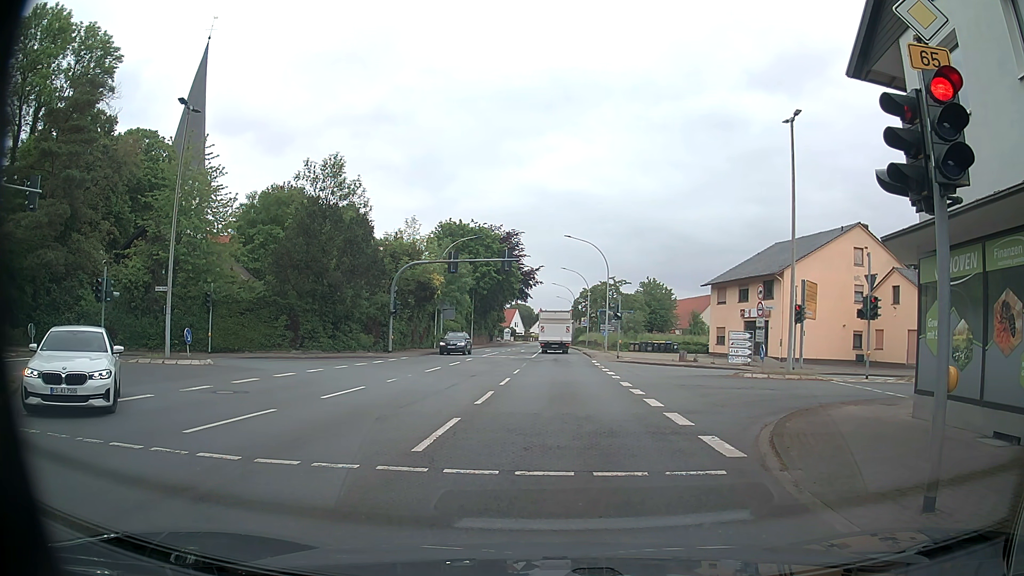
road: primary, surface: asphalt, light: Day
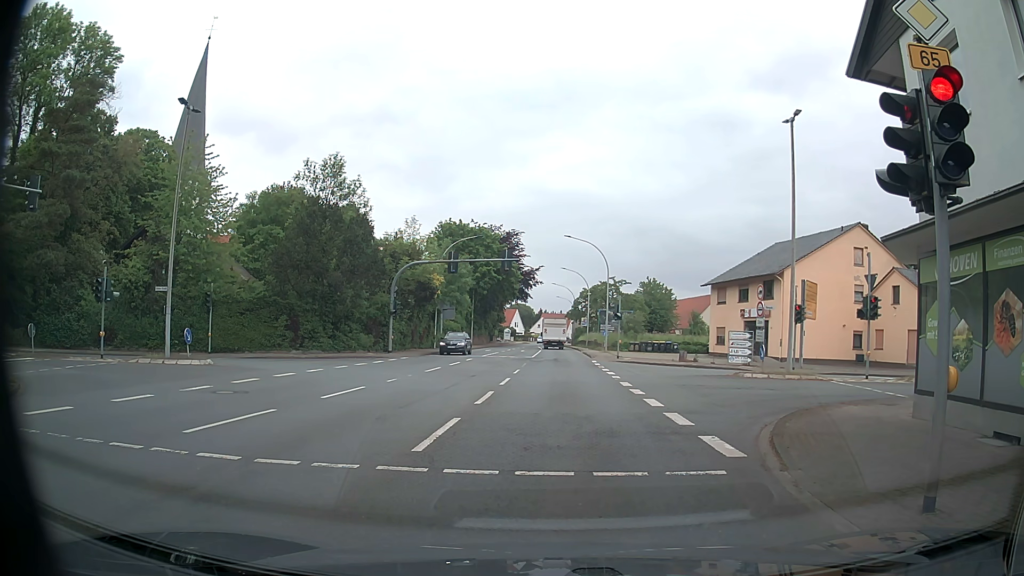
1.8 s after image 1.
(0.0, 0.0) m; 0°
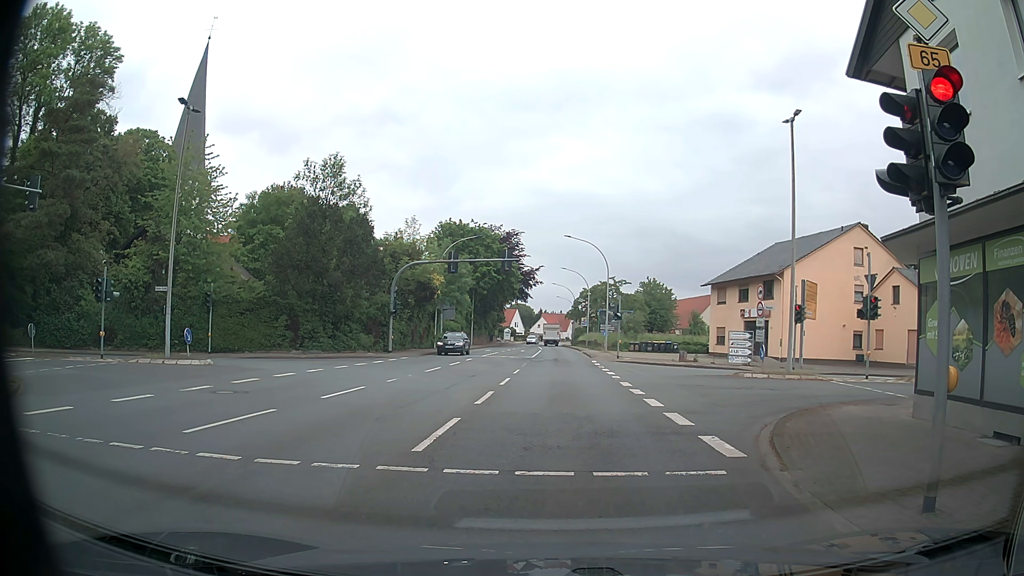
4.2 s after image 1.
(0.0, 0.0) m; 0°
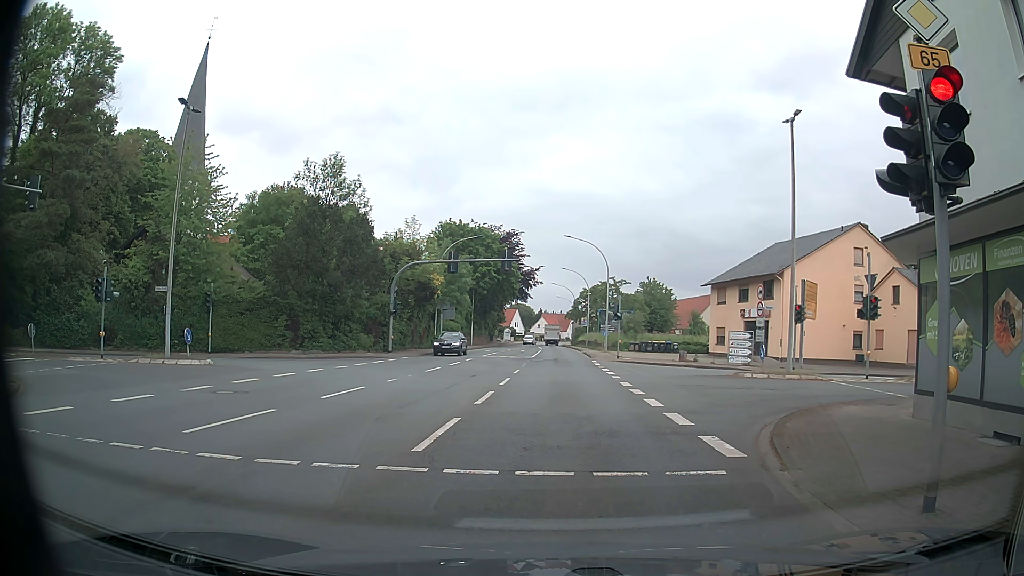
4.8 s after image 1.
(0.0, 0.0) m; 0°
(0, +10) (0, +20) (0, +30) (0, +40) (0, +50) (0, +60) (0, +70) (0, +80) (0, +90) (0, +100) m
